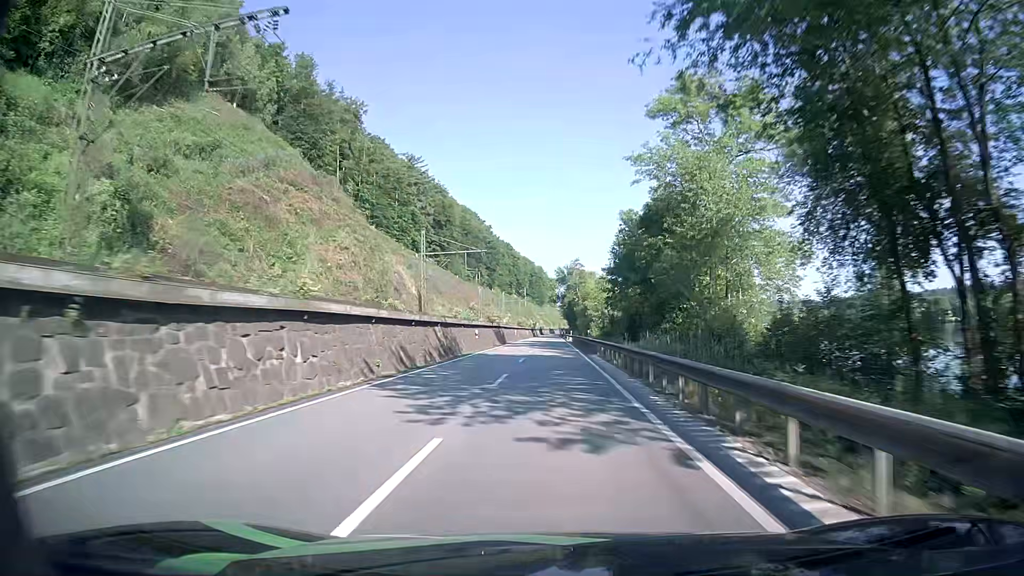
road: primary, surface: asphalt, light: Day
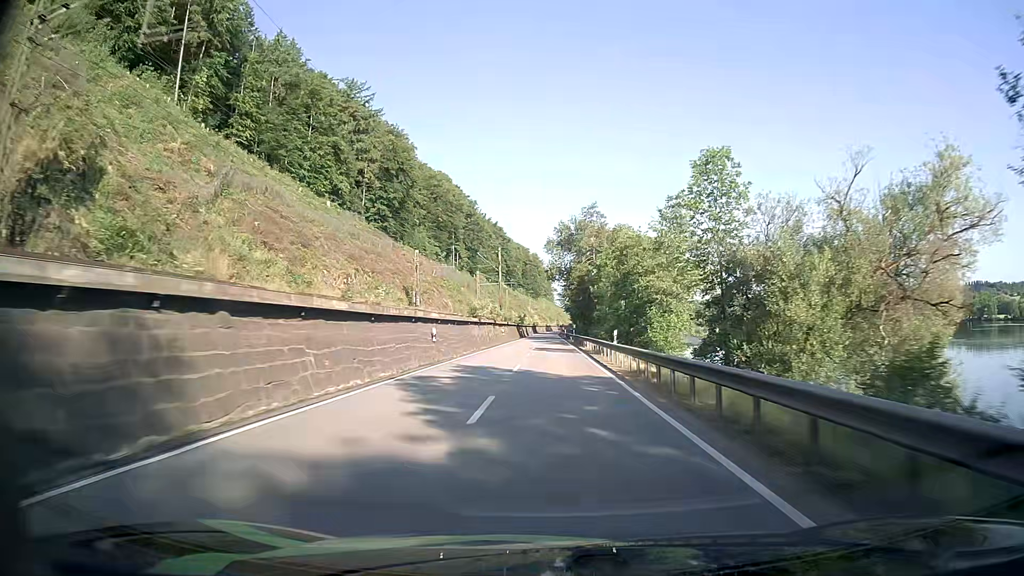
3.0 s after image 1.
(-0.1, +66.4) m; 0°
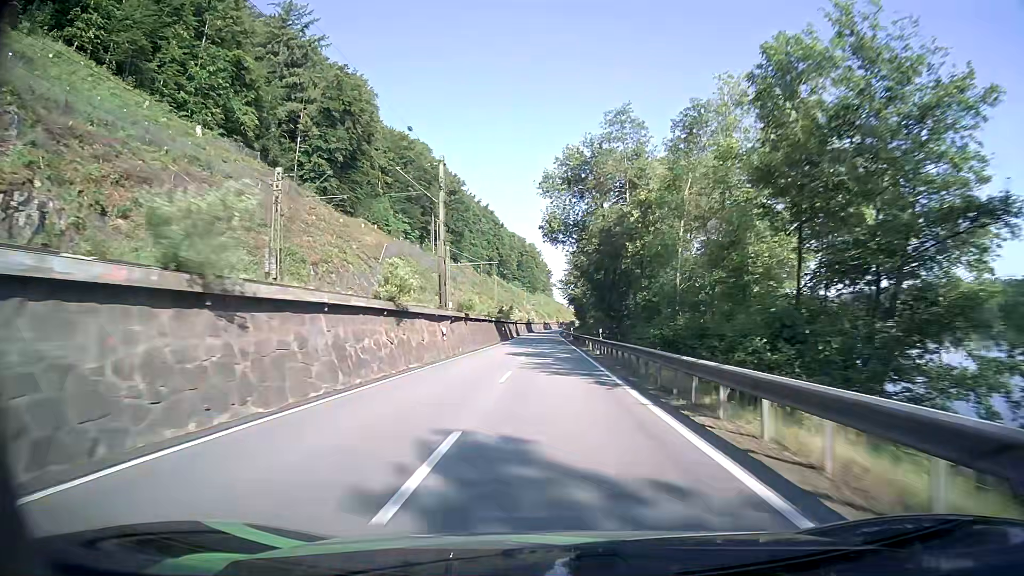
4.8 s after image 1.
(0.0, +40.7) m; 0°
(0, +10) (0, +20) (0, +30) (0, +40) (0, +50) (0, +60) (0, +70) (0, +80) (0, +90) (0, +100) m
